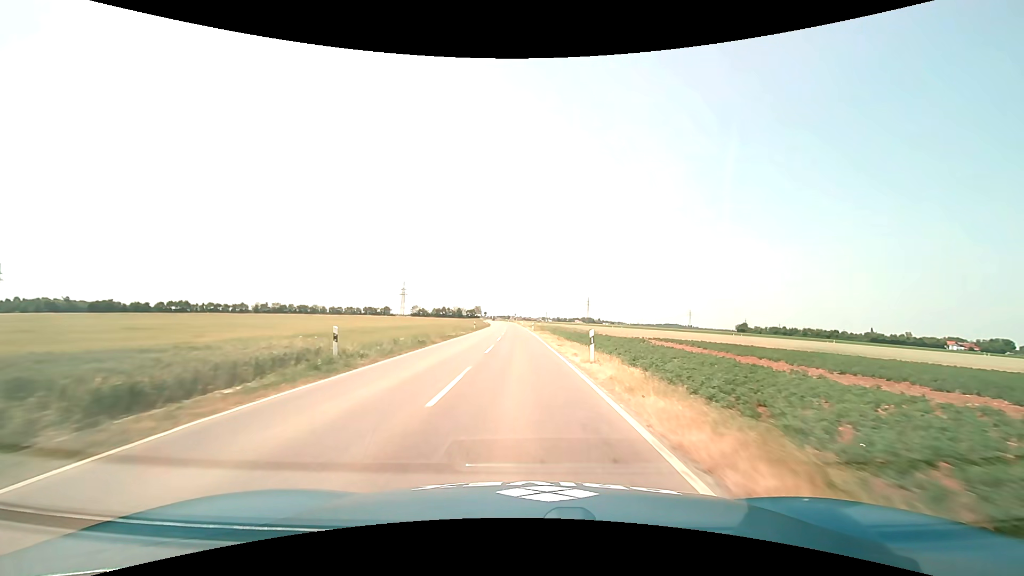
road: tertiary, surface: asphalt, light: Day
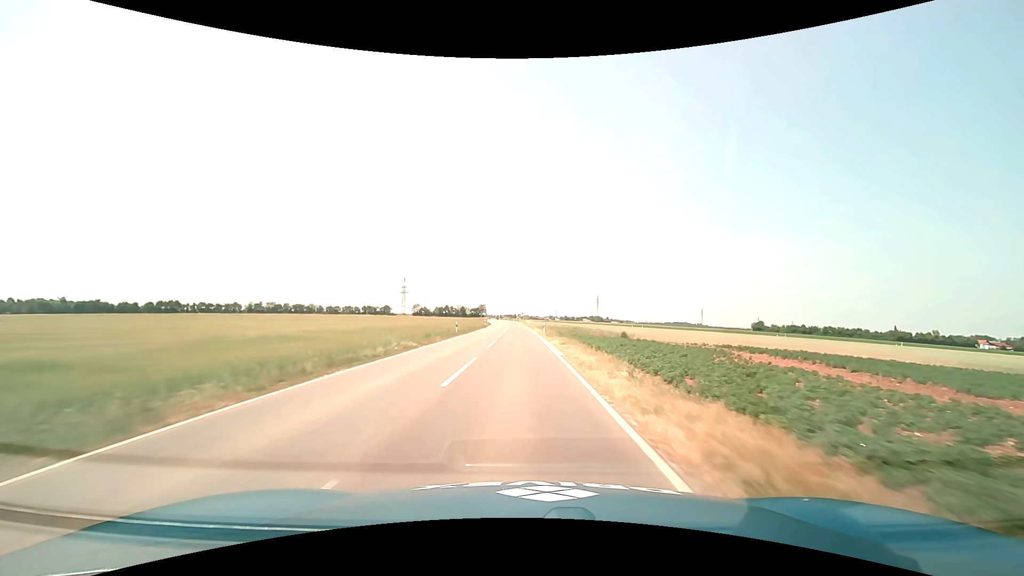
(-0.1, +22.1) m; -1°
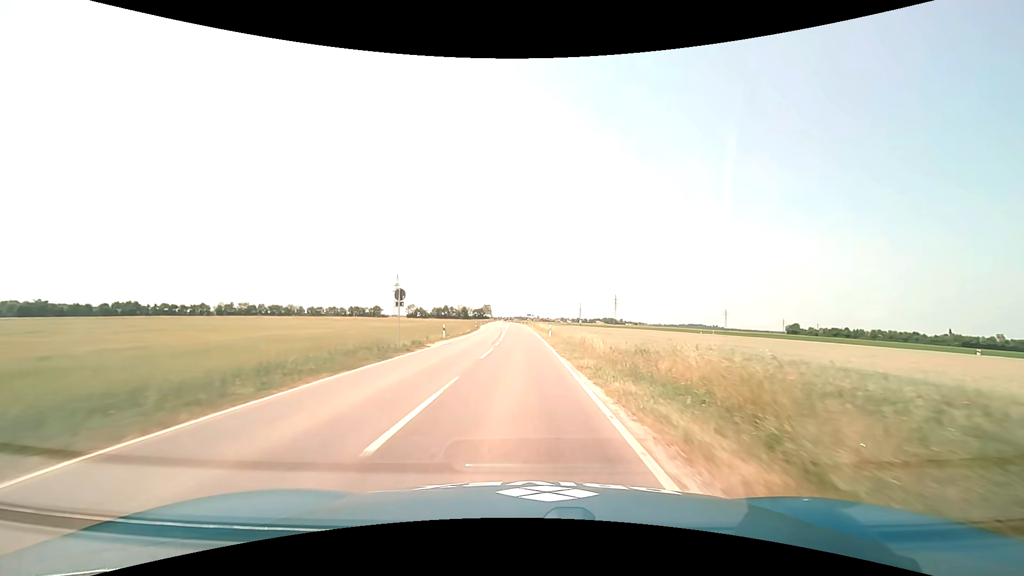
(-0.8, +54.7) m; -1°
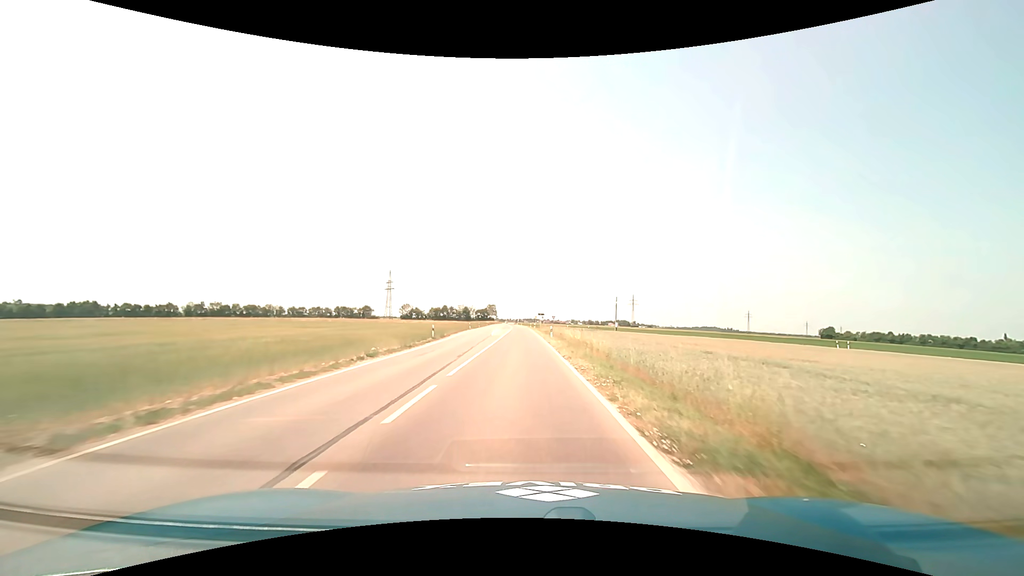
(-0.4, +43.5) m; -1°
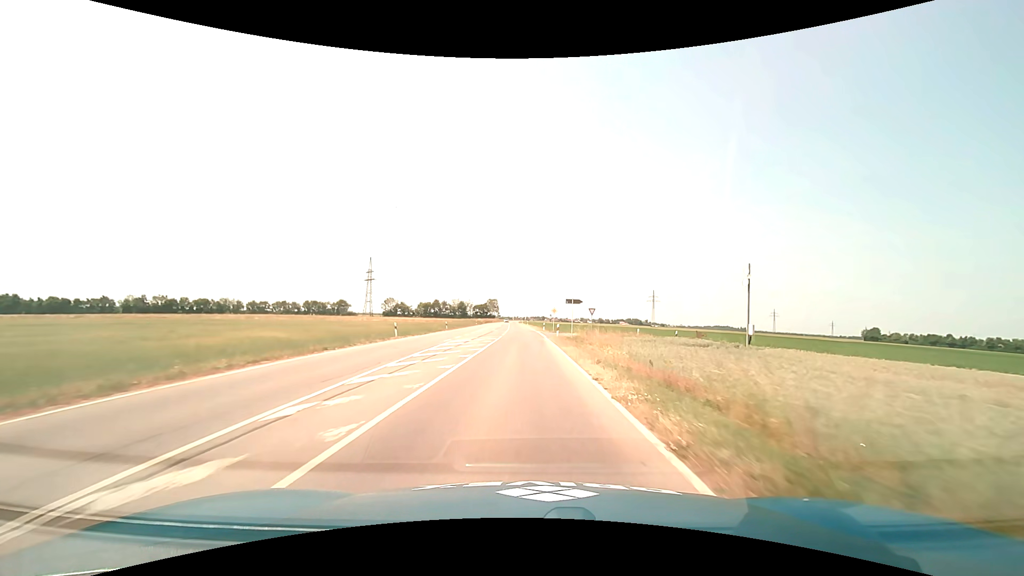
(-0.4, +54.0) m; -1°
